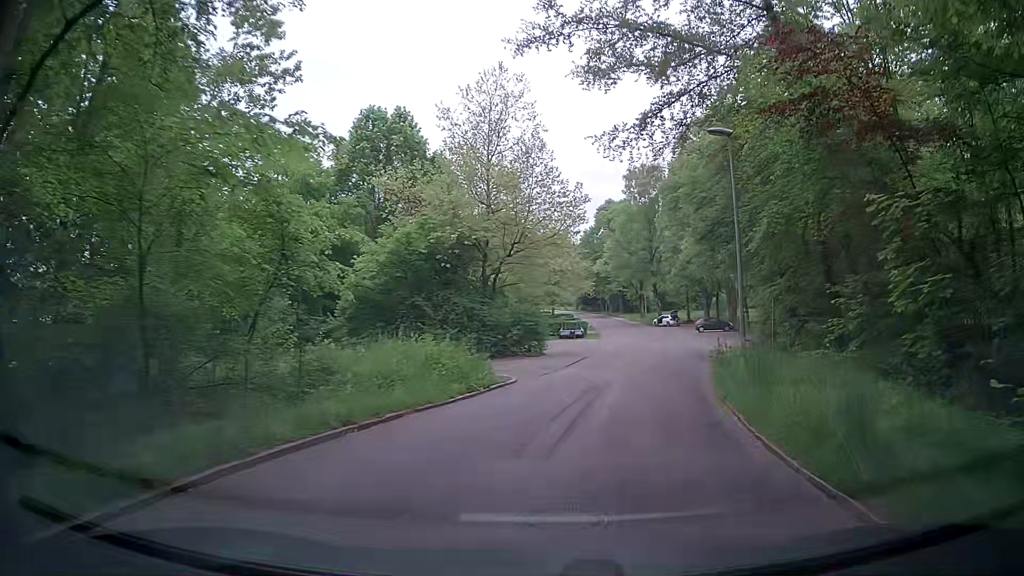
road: tertiary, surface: asphalt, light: Day
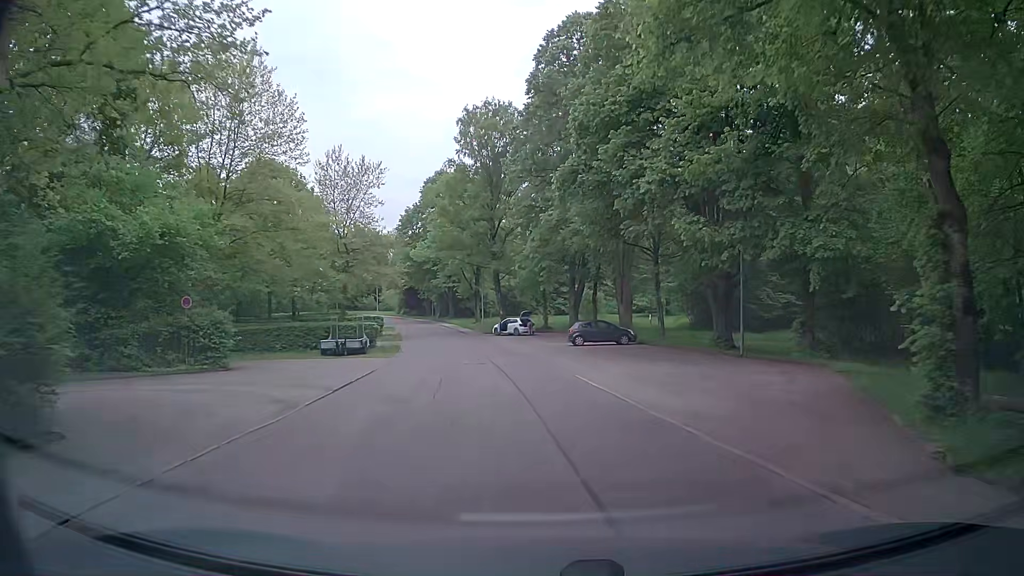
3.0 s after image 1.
(+4.3, +28.6) m; +14°
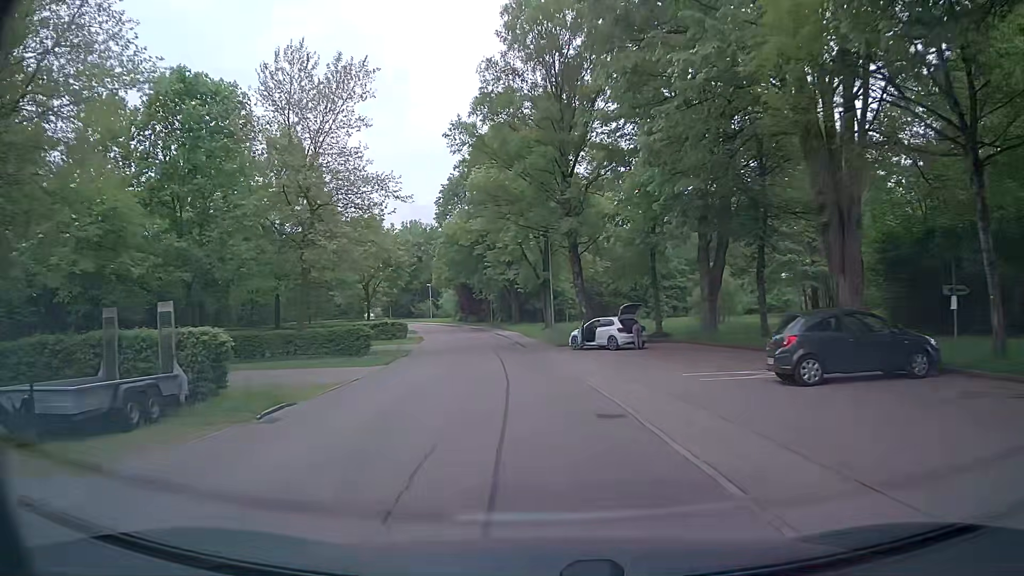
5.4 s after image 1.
(-1.4, +25.4) m; -7°
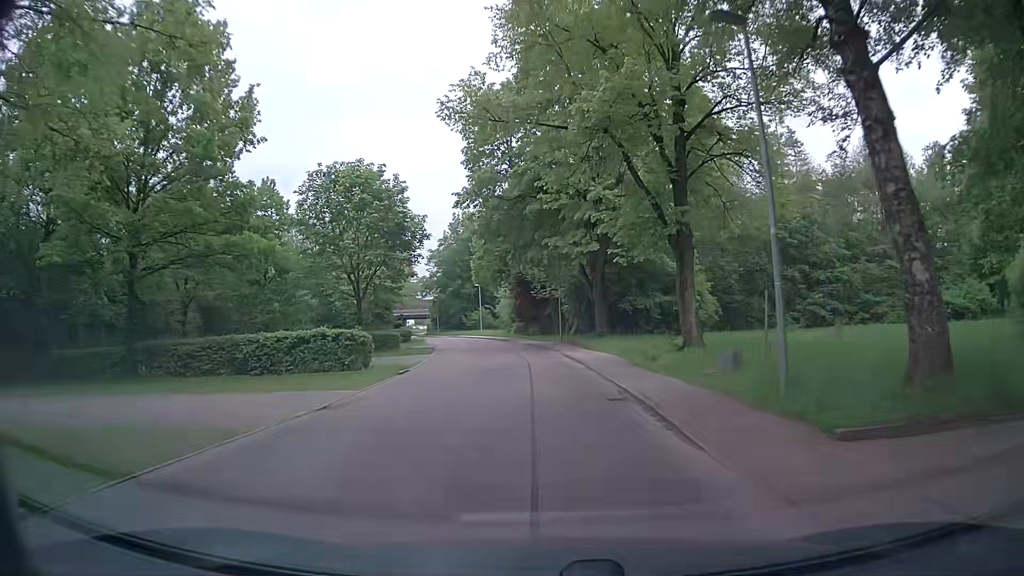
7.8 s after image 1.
(-1.7, +28.1) m; -6°
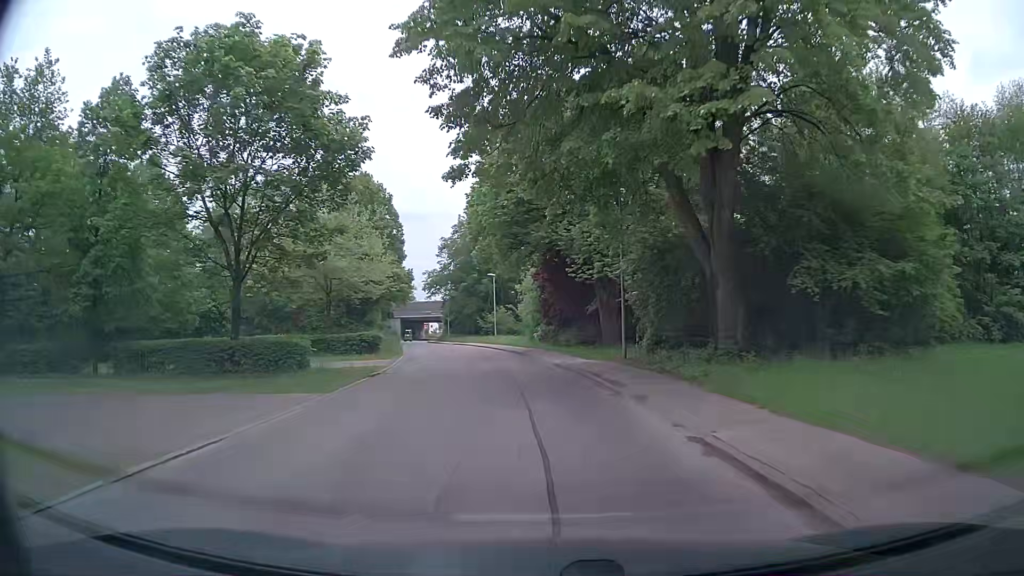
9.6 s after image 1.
(-0.8, +21.9) m; -3°
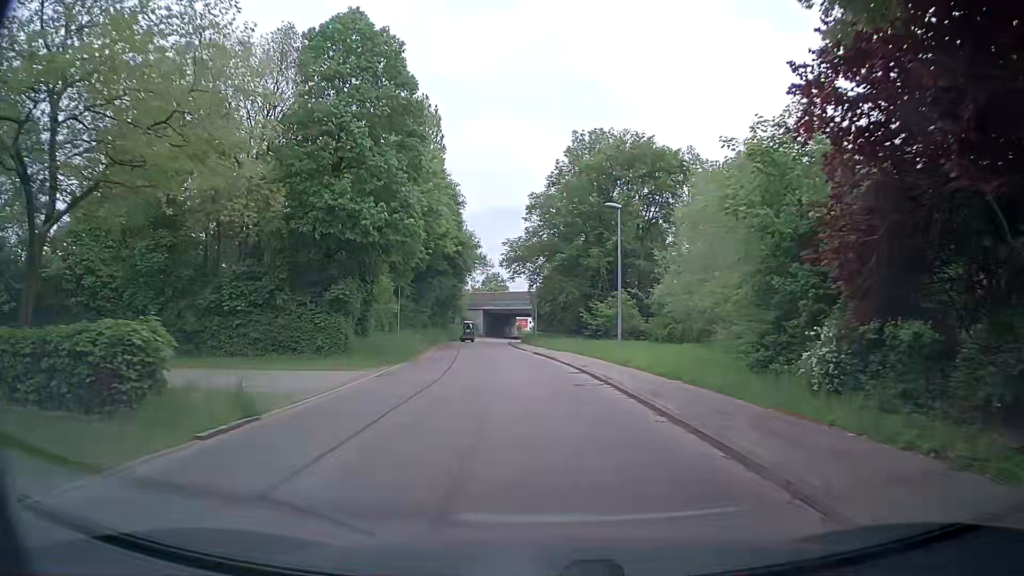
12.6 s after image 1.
(-2.9, +32.6) m; -9°
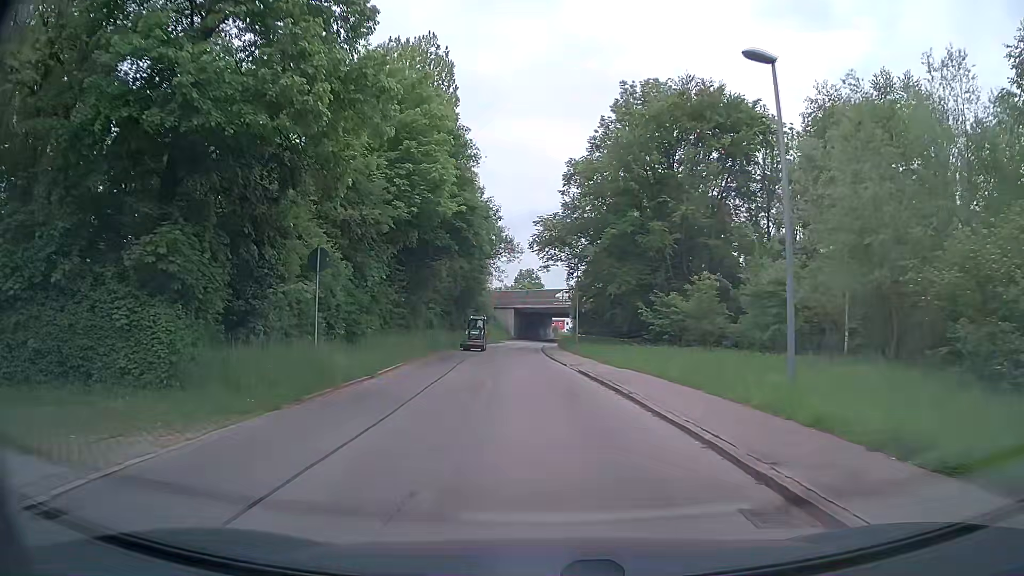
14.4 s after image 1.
(-0.3, +15.3) m; -3°
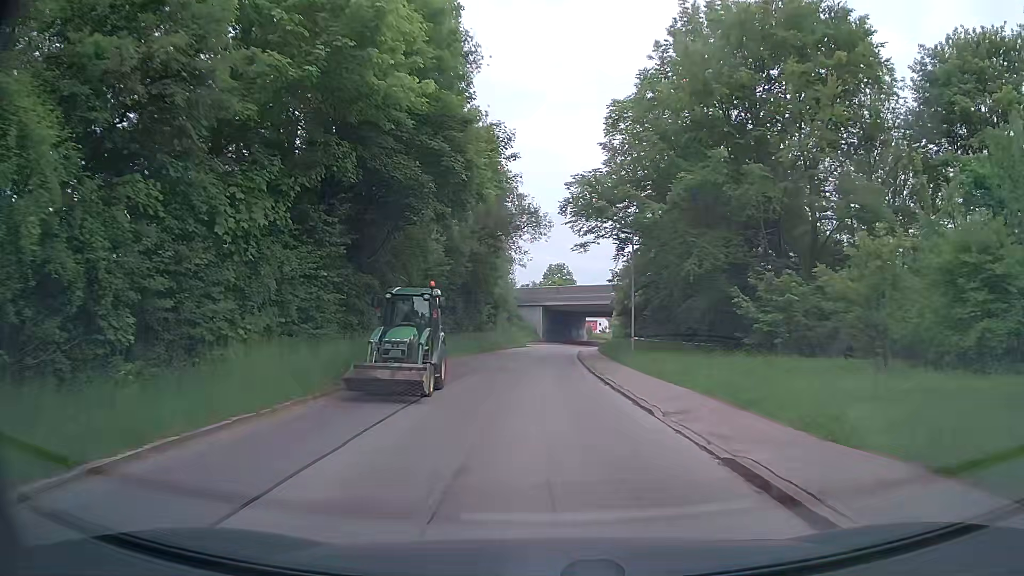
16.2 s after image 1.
(-0.3, +15.5) m; -3°
